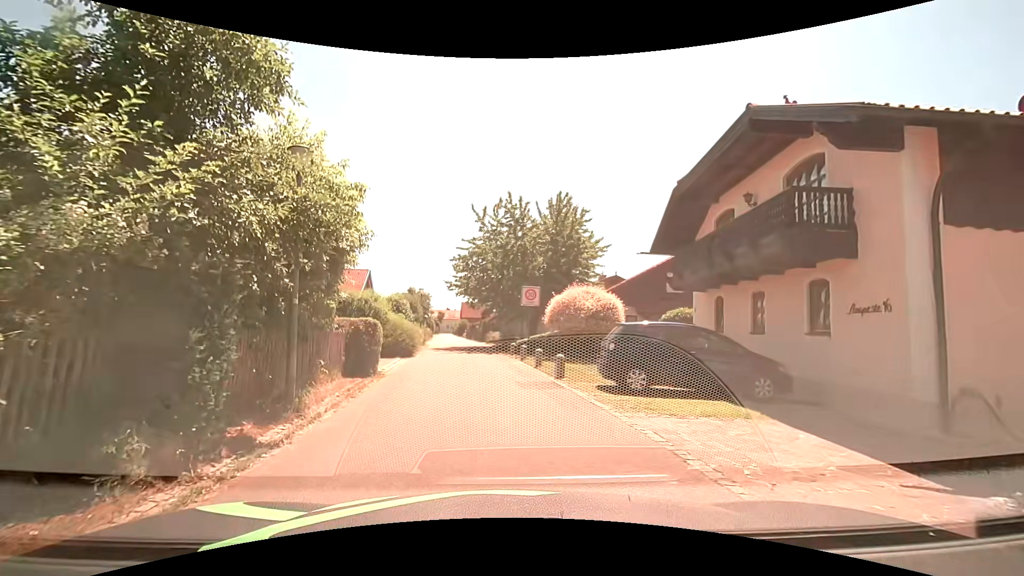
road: residential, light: Day
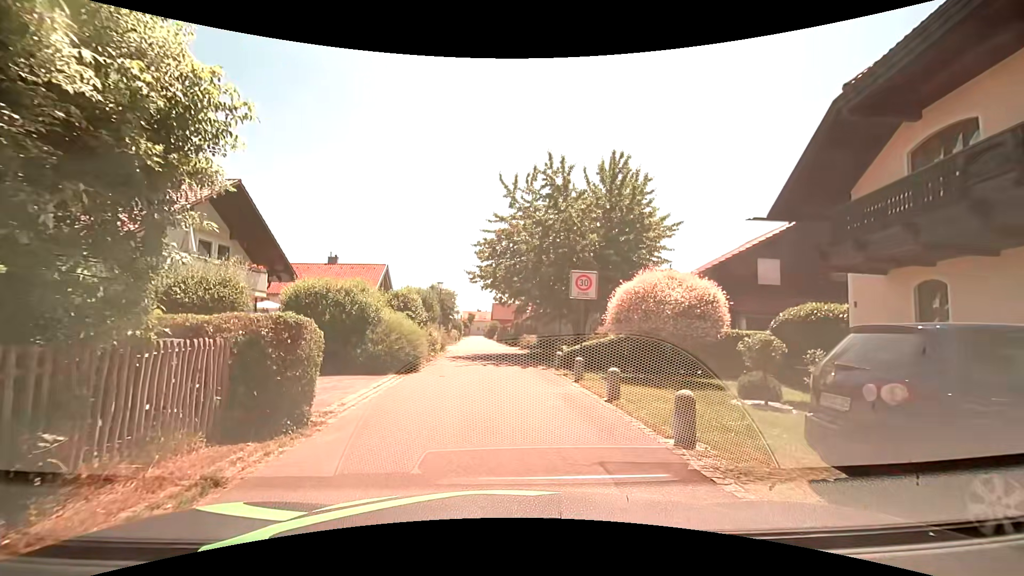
(-0.2, +7.1) m; -3°
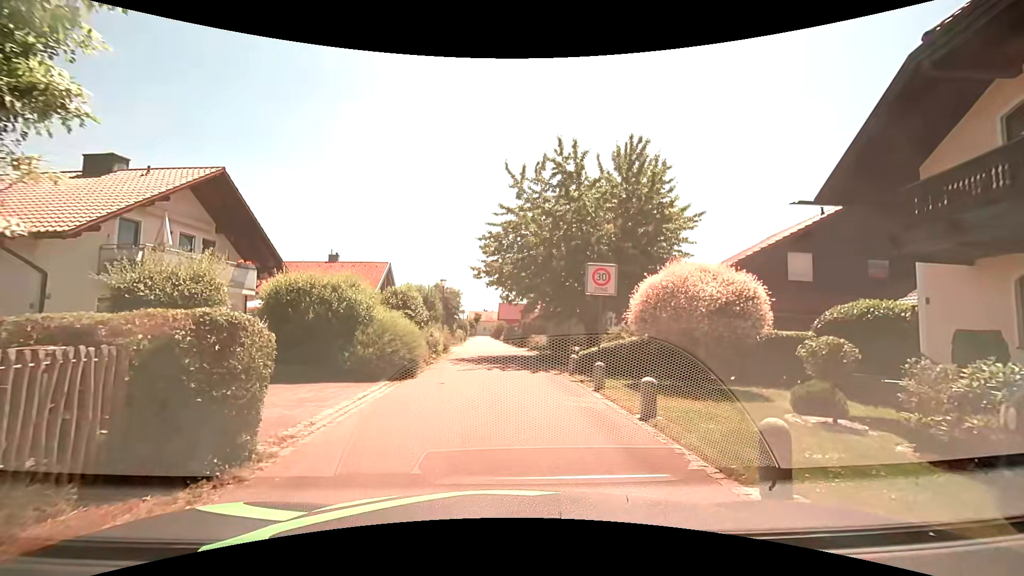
(0.0, +1.8) m; -1°
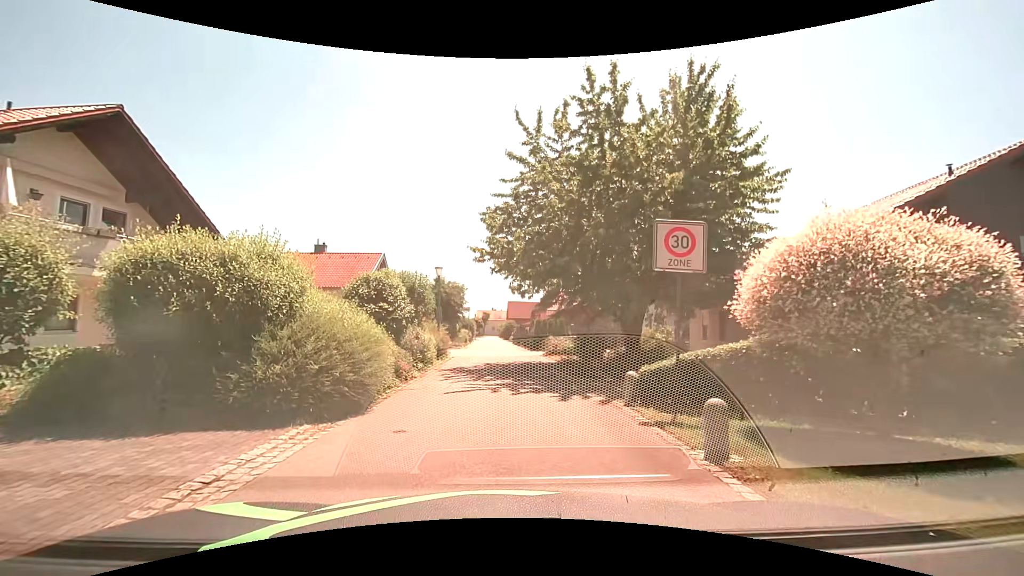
(-0.1, +5.9) m; -2°
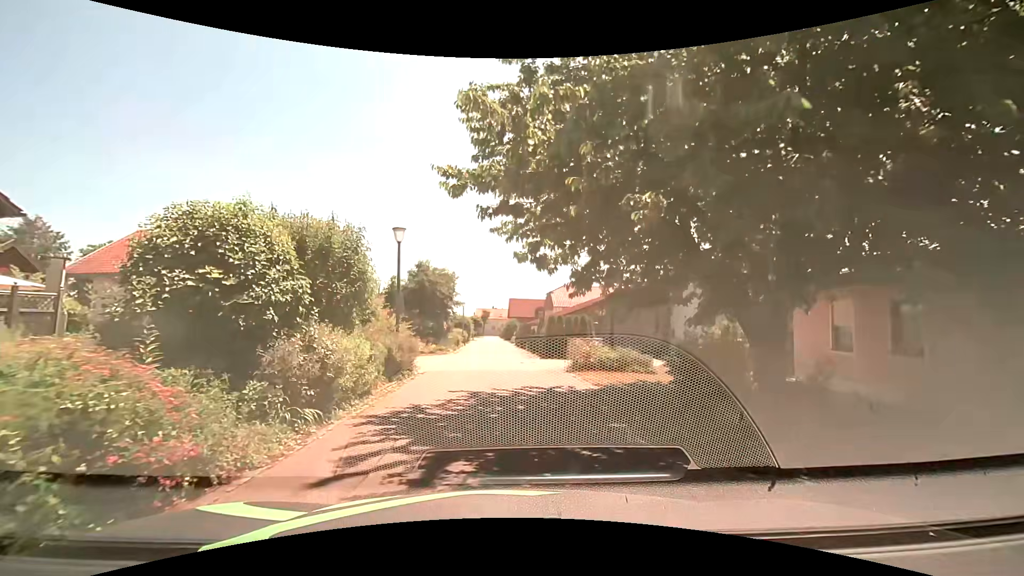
(+0.1, +9.1) m; 0°
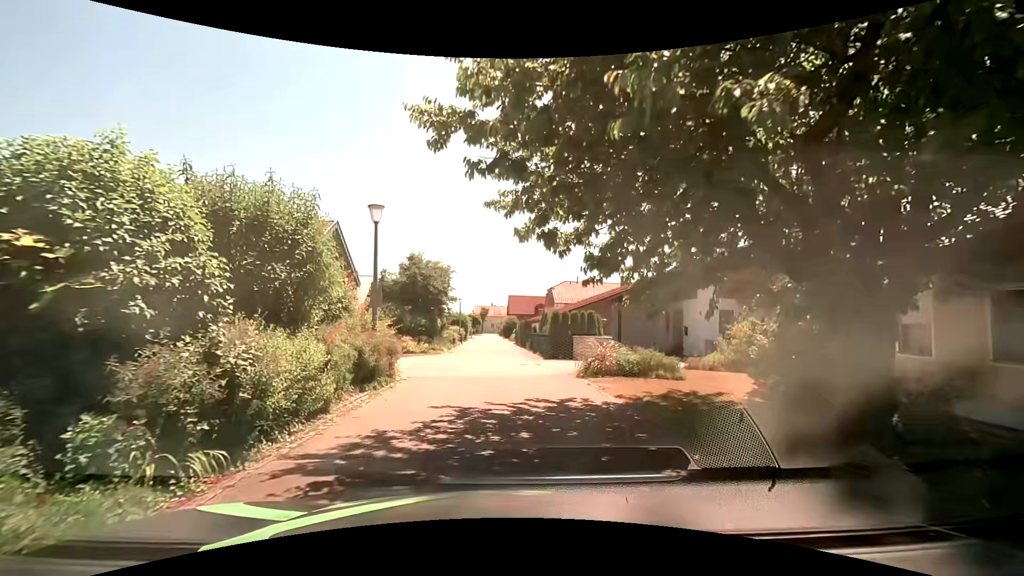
(0.0, +2.4) m; 0°
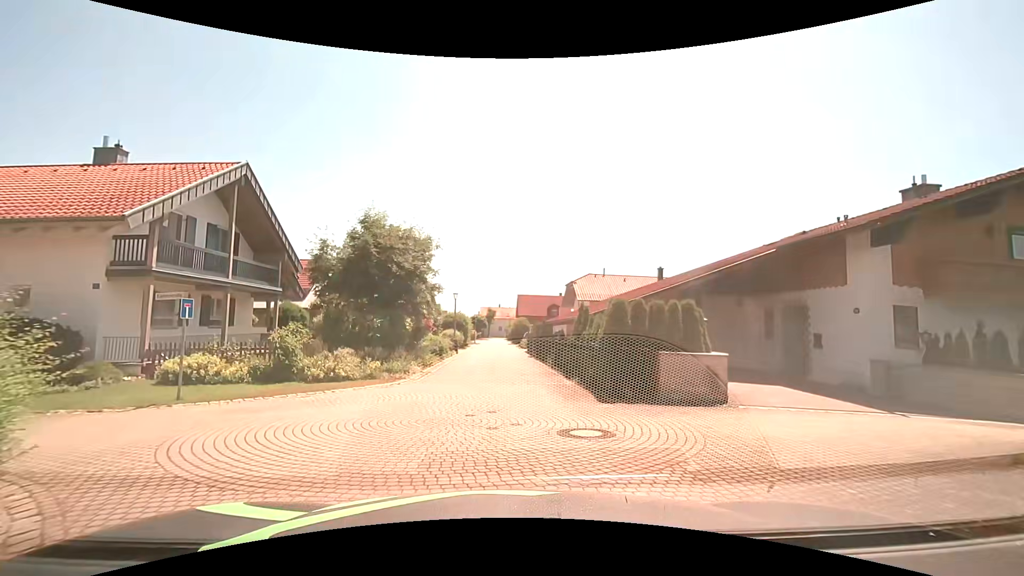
(0.0, +11.3) m; -1°
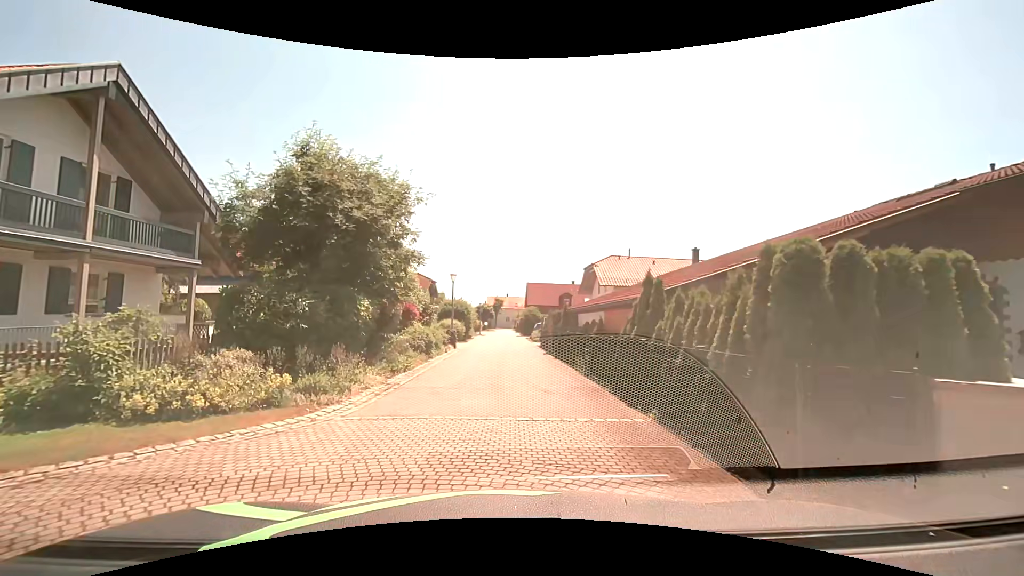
(-0.1, +6.6) m; -2°
